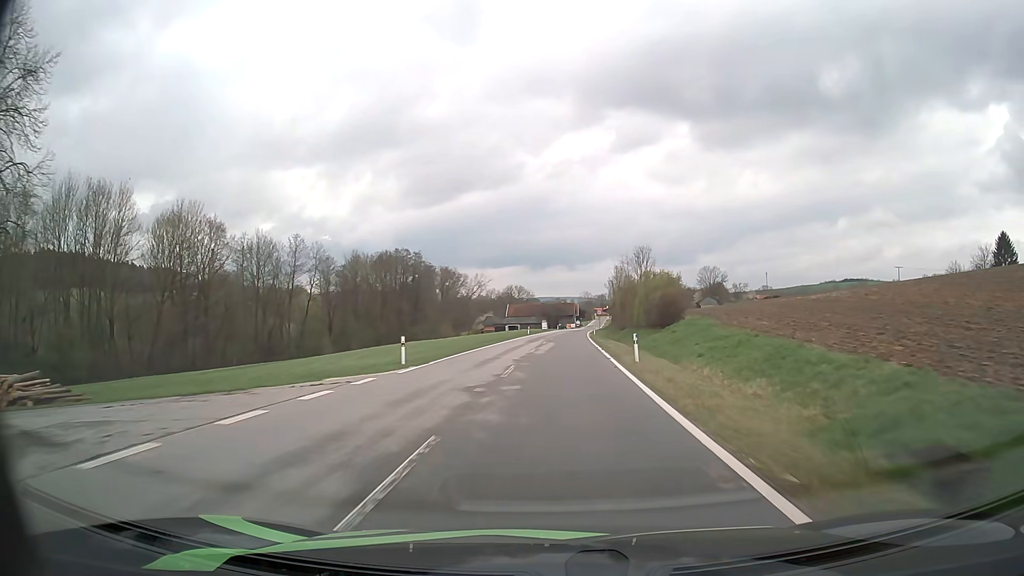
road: tertiary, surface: asphalt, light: Day
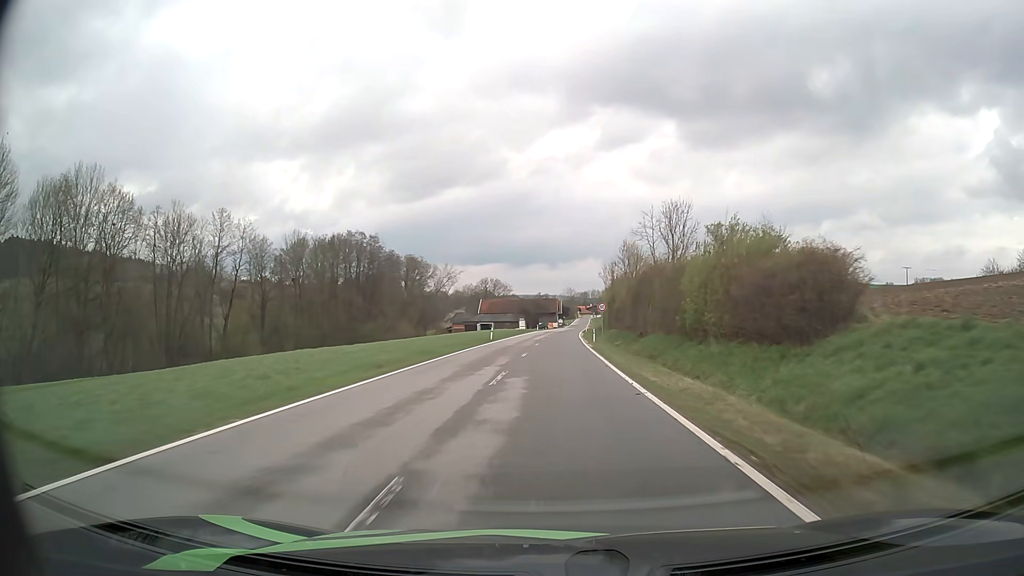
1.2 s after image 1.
(+0.4, +26.3) m; +2°
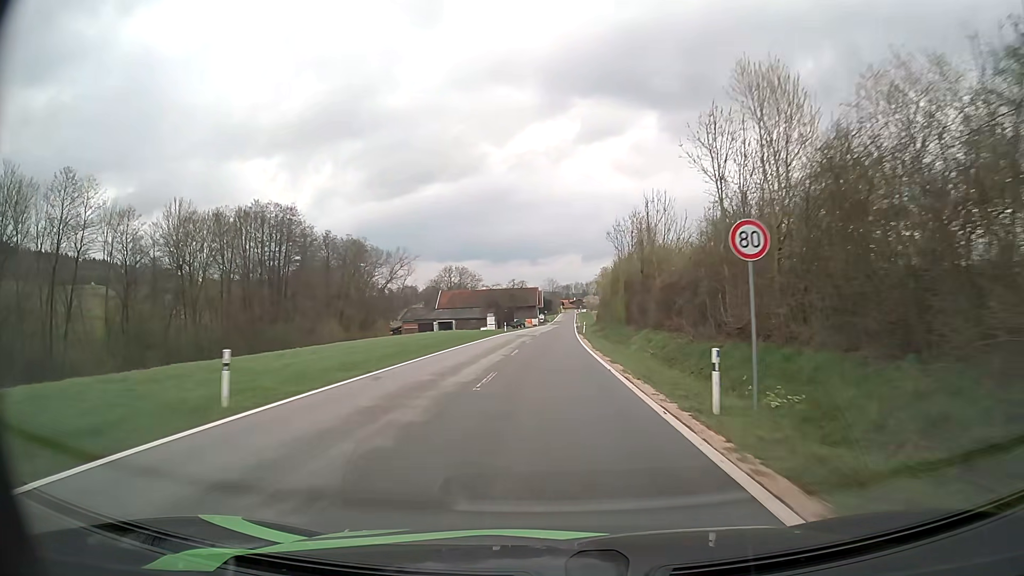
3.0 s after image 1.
(+0.5, +37.9) m; +2°
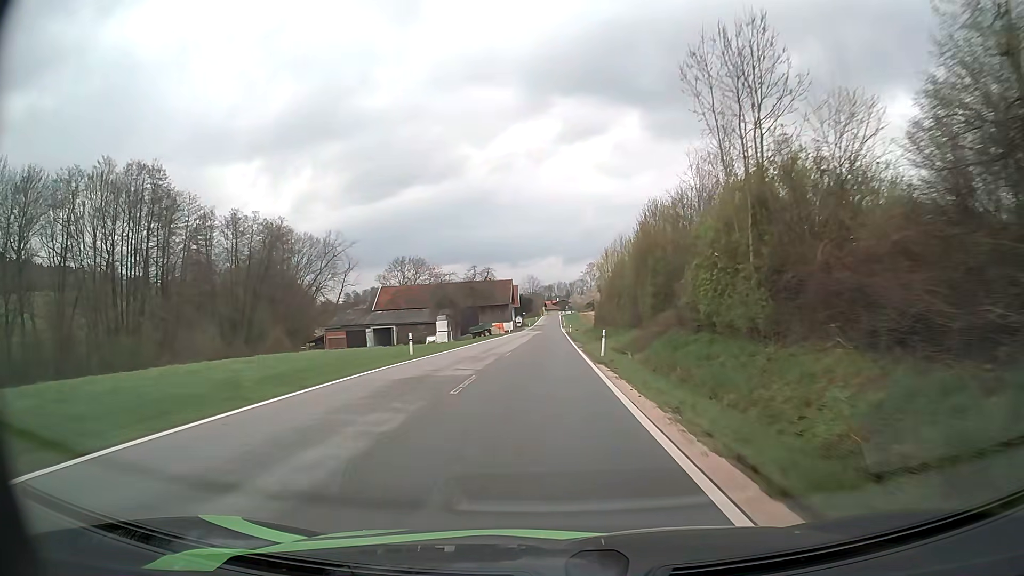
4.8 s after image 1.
(+0.5, +36.6) m; +2°
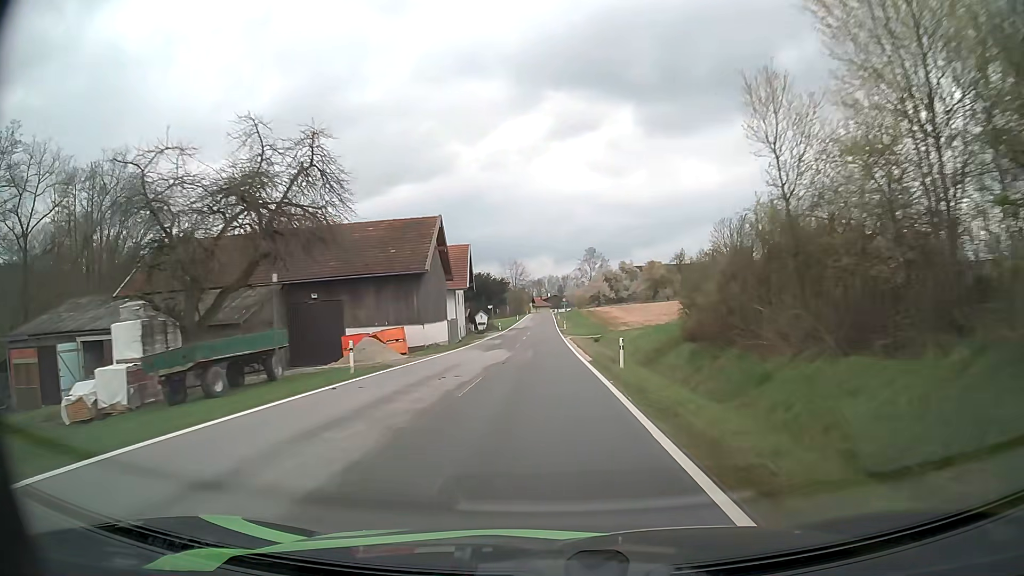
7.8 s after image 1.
(+0.3, +61.1) m; +1°
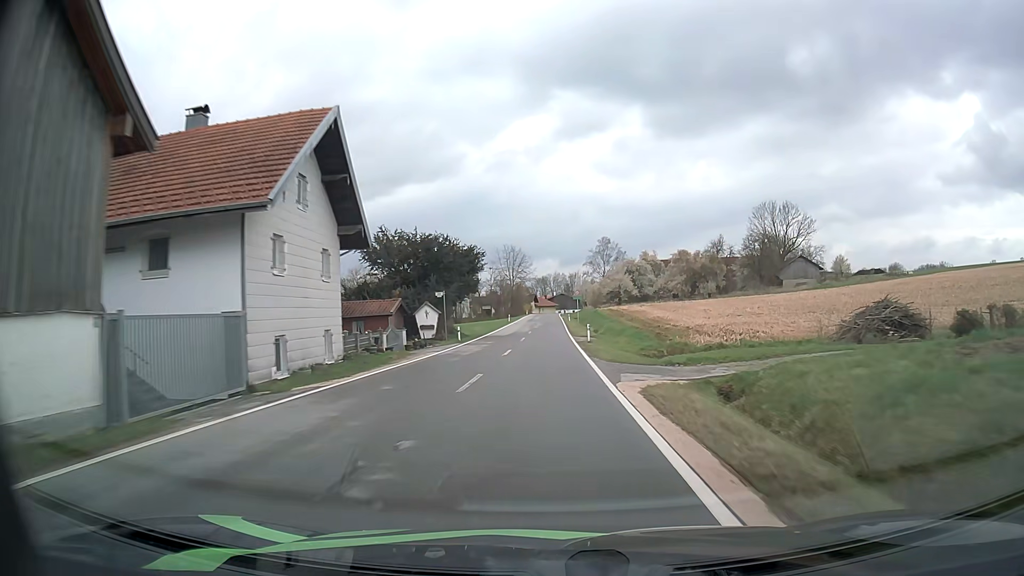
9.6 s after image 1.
(0.0, +36.3) m; 0°
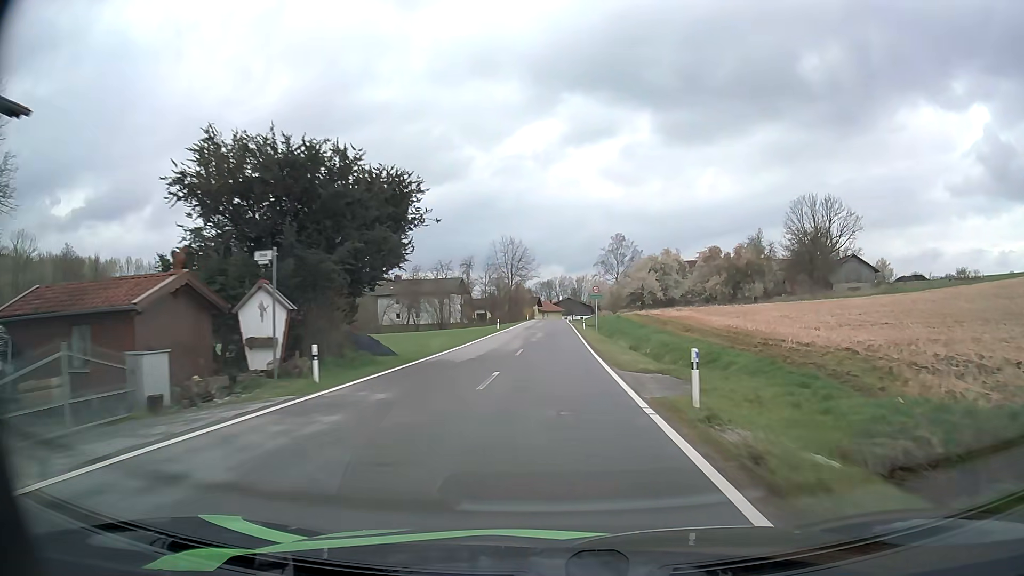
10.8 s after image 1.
(-0.1, +24.2) m; 0°
(0, +10) (0, +20) (0, +30) (0, +40) (0, +50) (+1, +60) (+1, +70) (+1, +80) (+1, +90) (+1, +100) m
